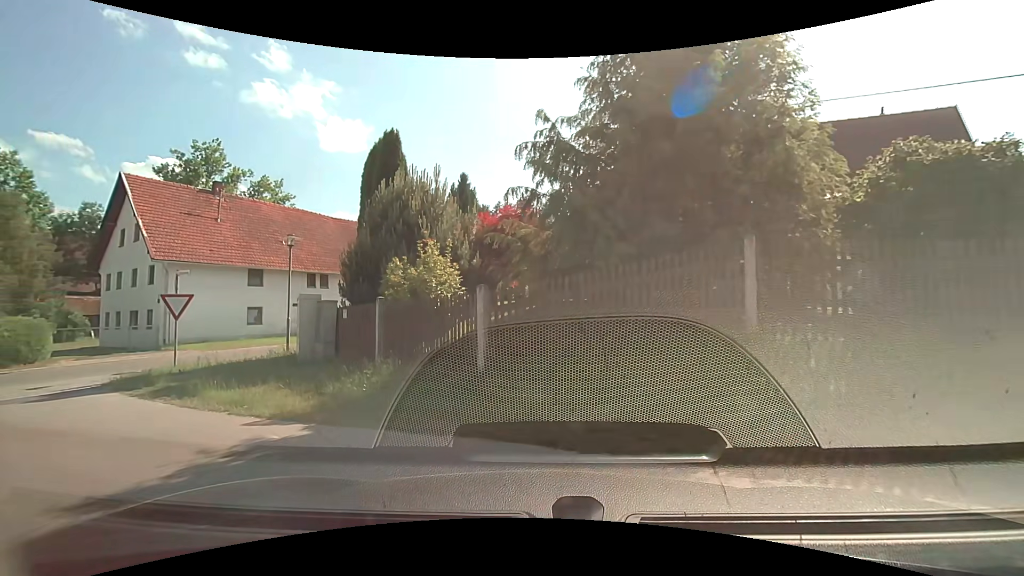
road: tertiary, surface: asphalt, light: Day
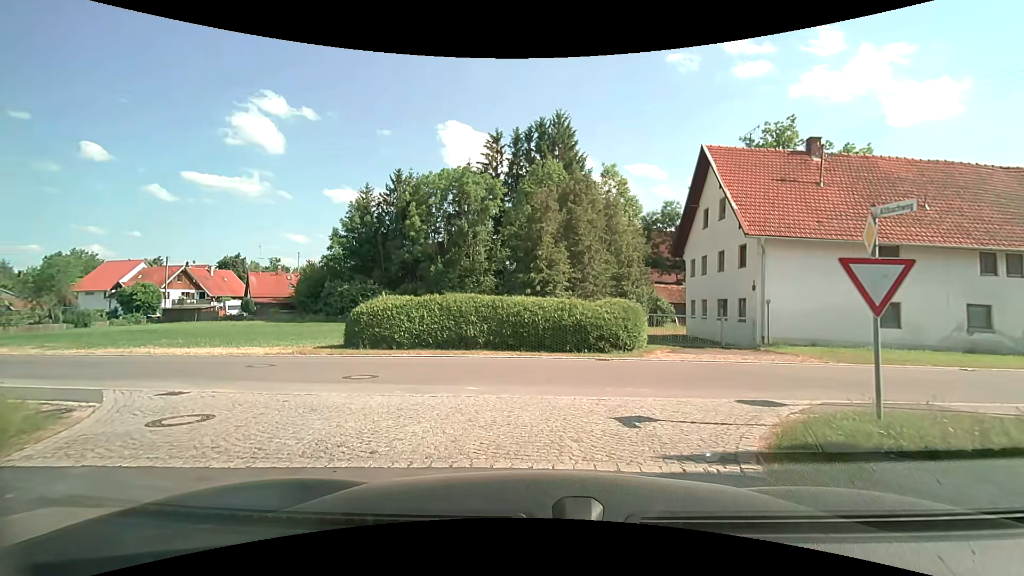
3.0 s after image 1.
(-5.1, +7.8) m; -57°
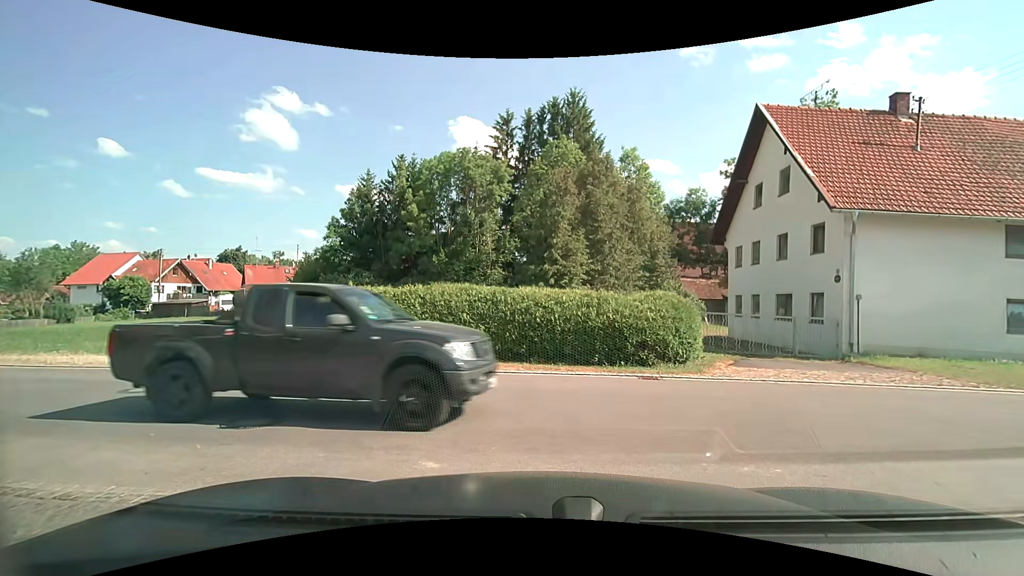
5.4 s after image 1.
(-0.1, +4.4) m; -2°
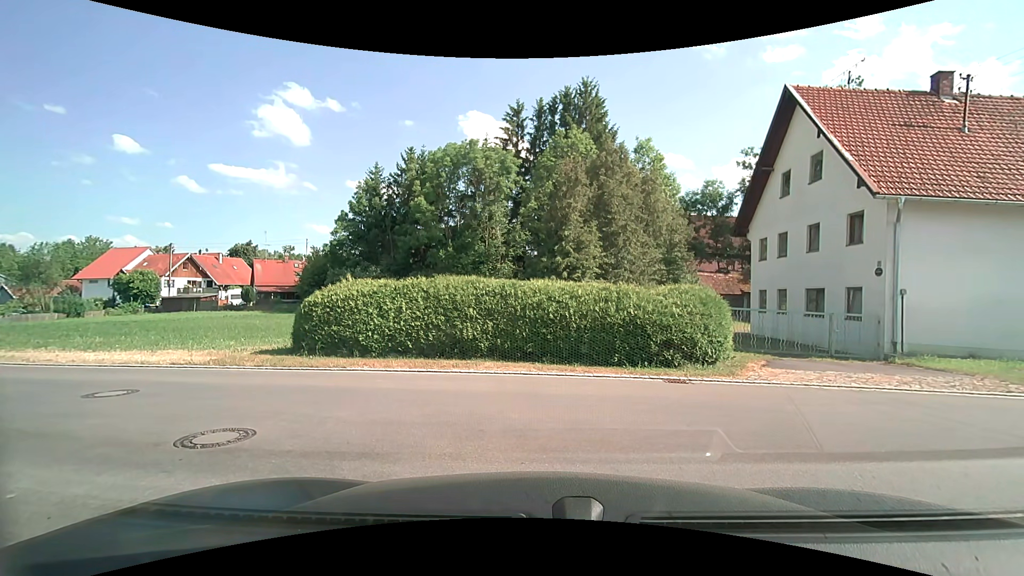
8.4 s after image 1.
(0.0, +1.1) m; 0°
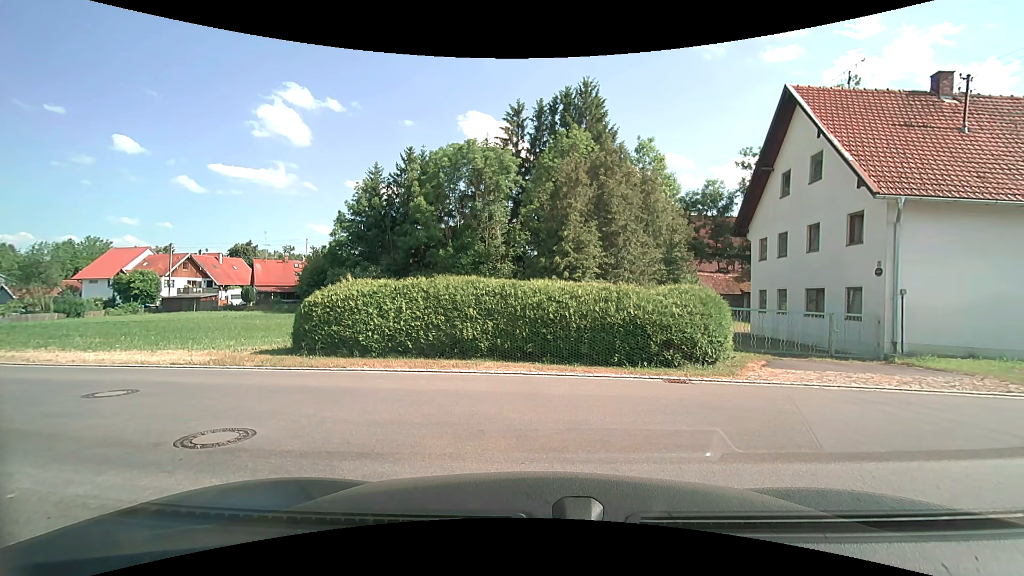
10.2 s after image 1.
(0.0, 0.0) m; 0°
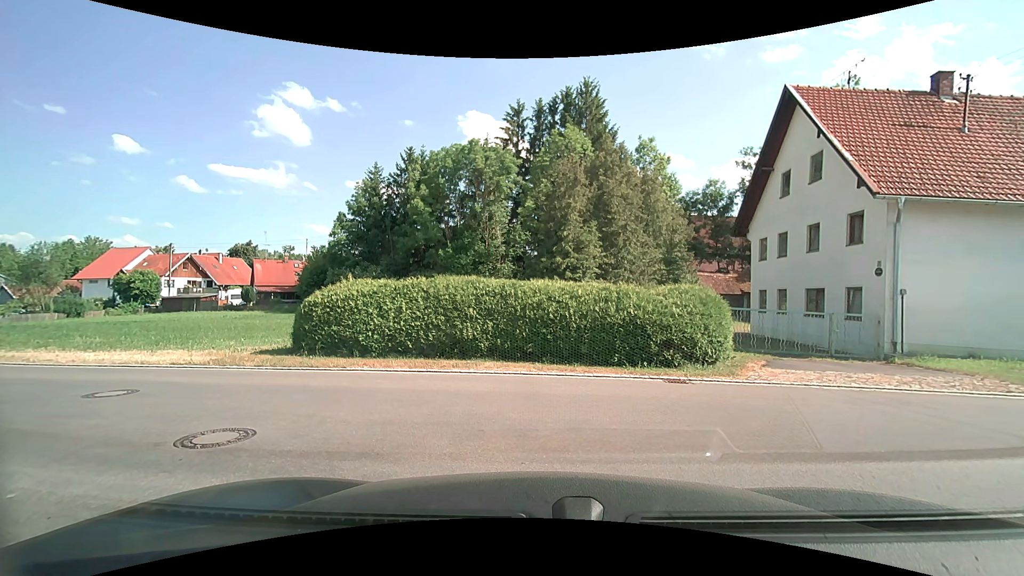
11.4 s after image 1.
(0.0, 0.0) m; 0°
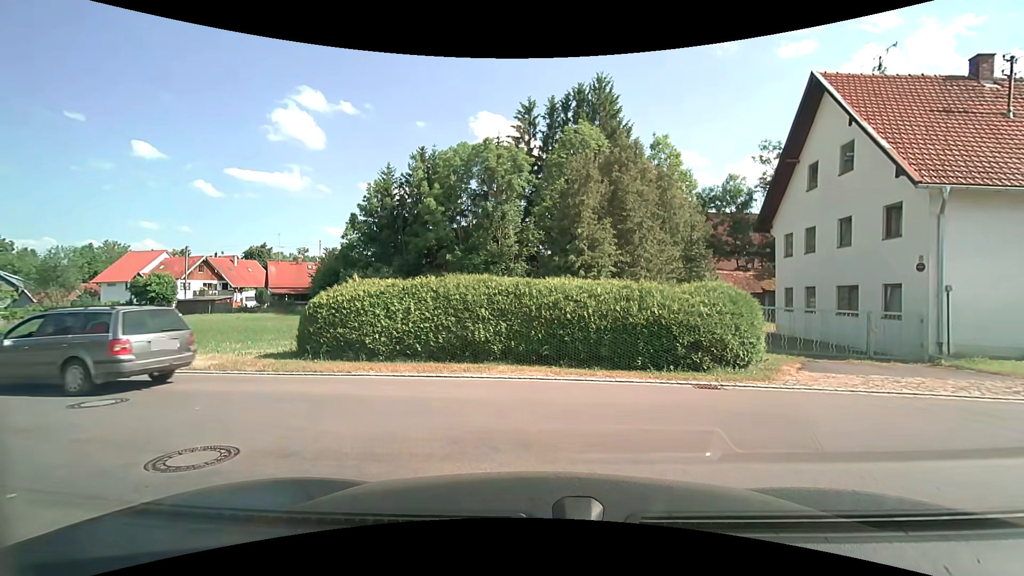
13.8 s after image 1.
(0.0, +0.7) m; 0°
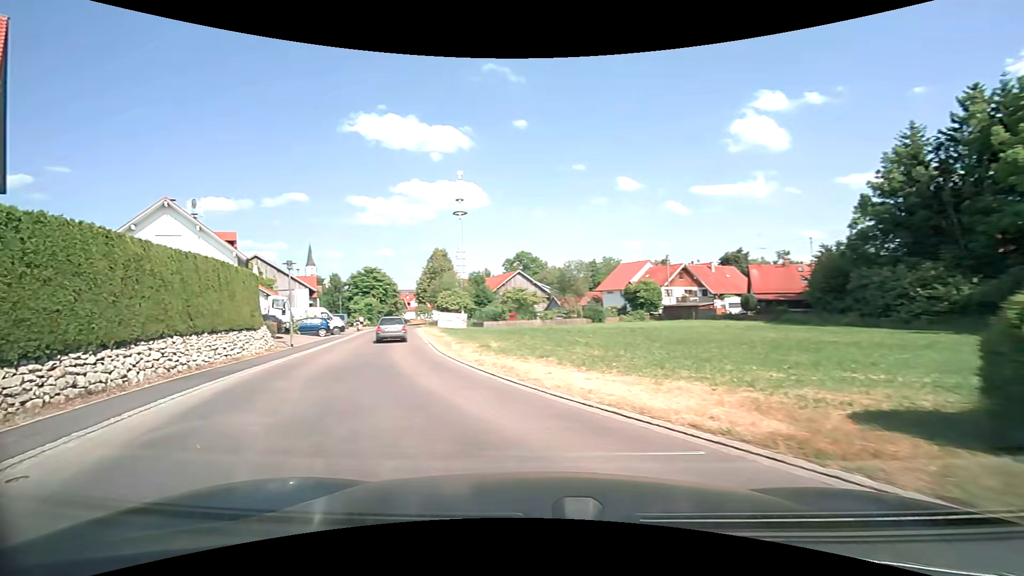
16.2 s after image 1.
(-3.8, +7.1) m; -52°
